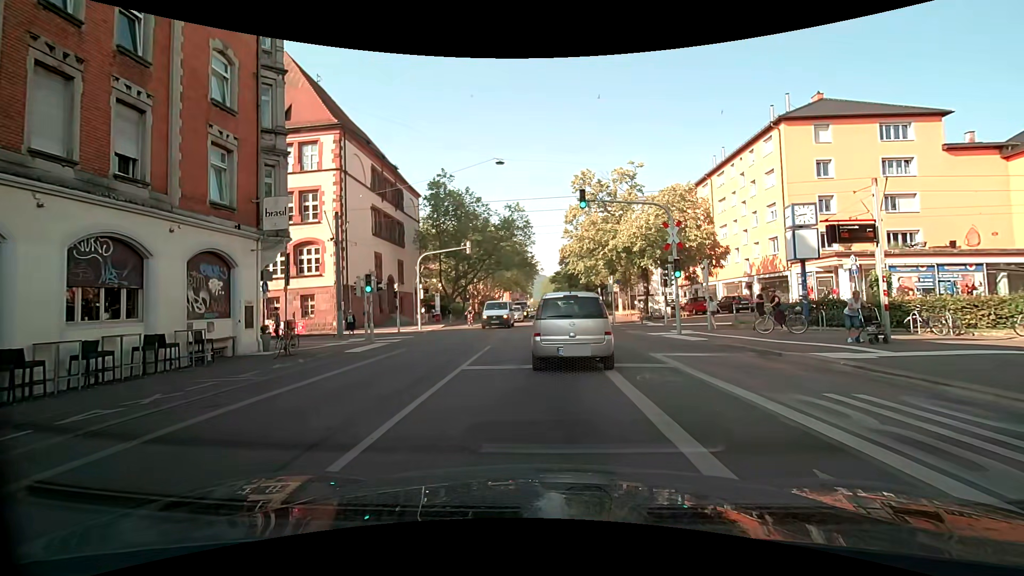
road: secondary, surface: asphalt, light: Day
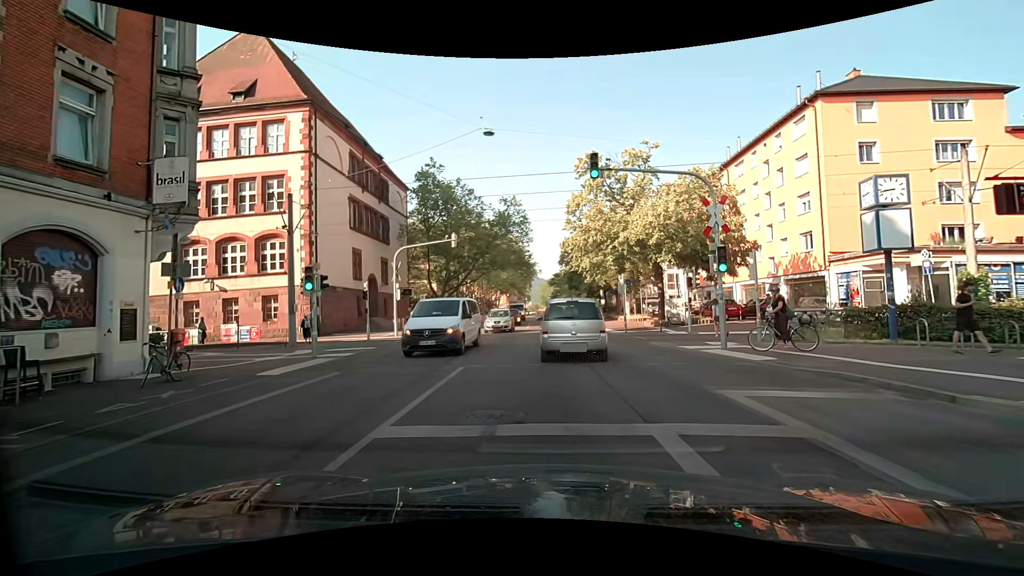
(0.0, +5.6) m; +1°
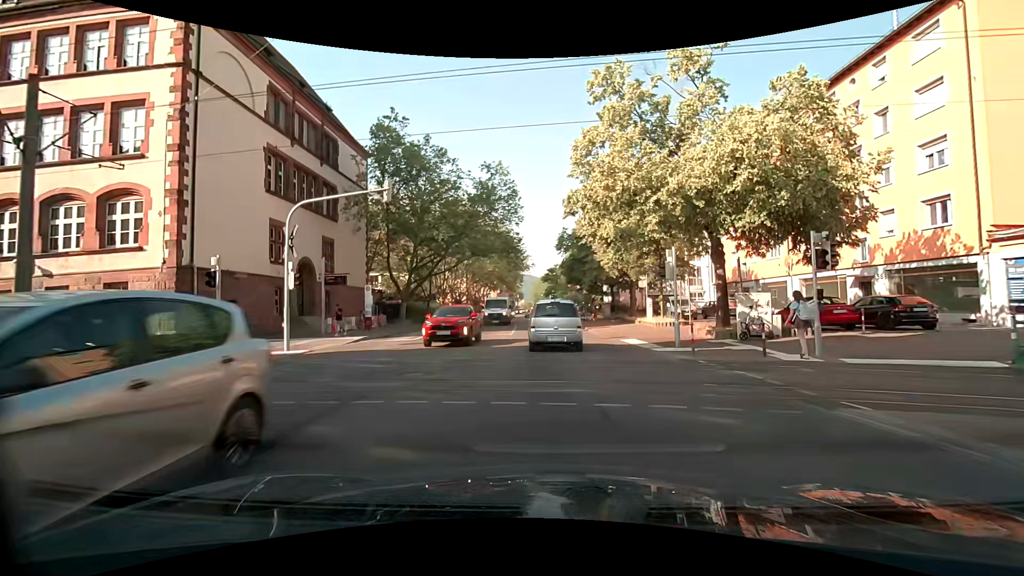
(-0.1, +12.7) m; 0°
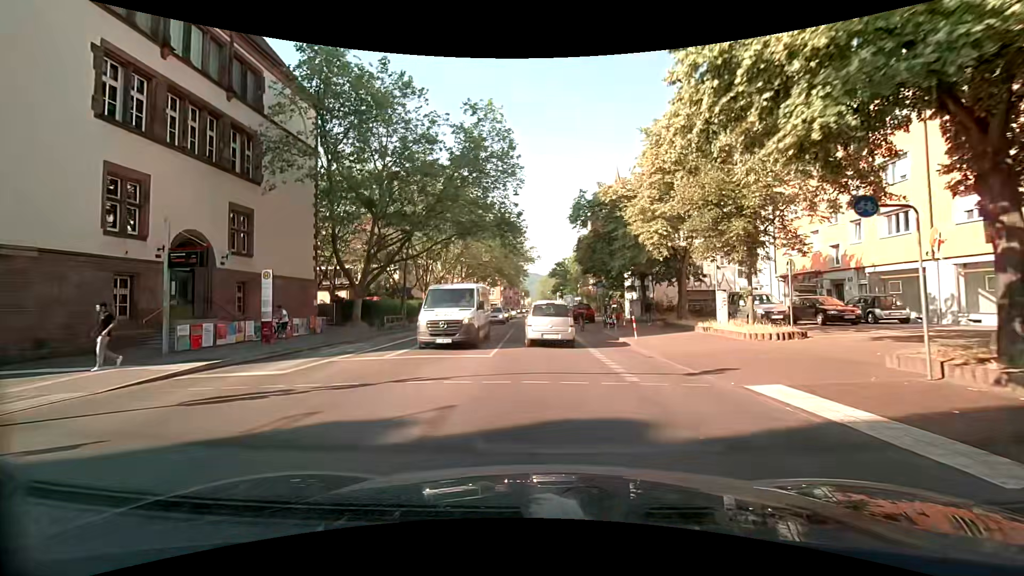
(0.0, +12.9) m; 0°
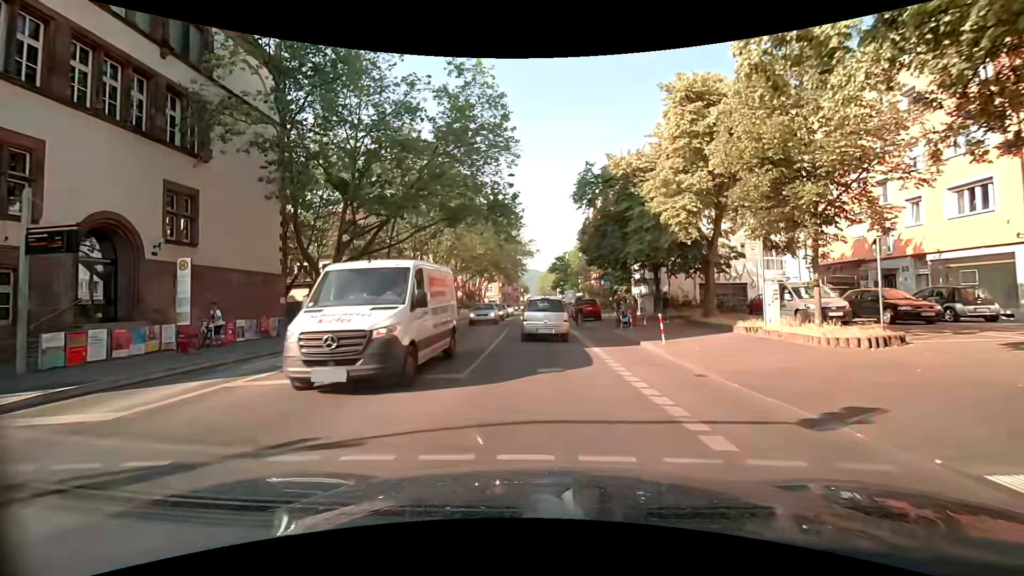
(0.0, +4.7) m; 0°
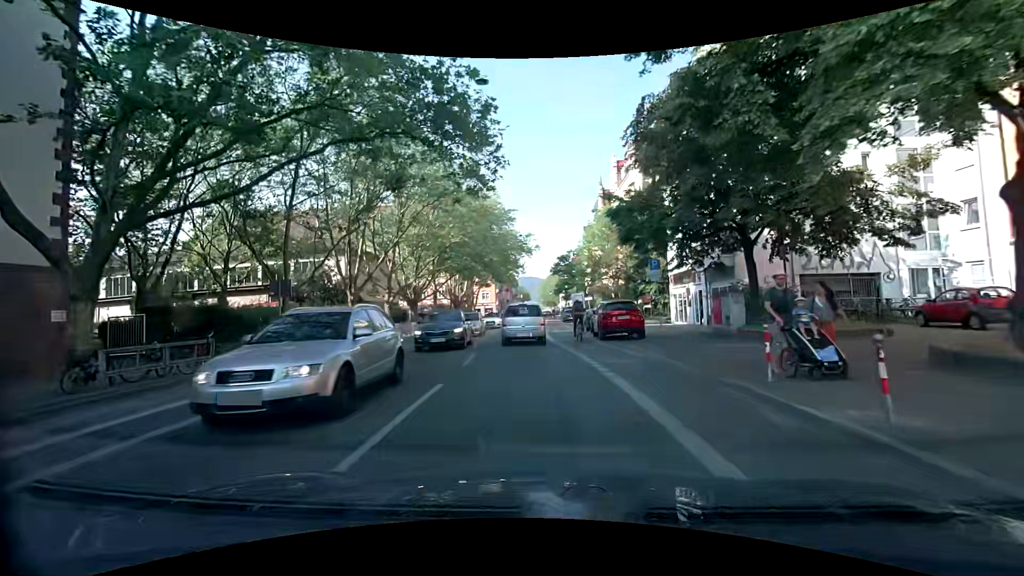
(+0.1, +15.5) m; 0°
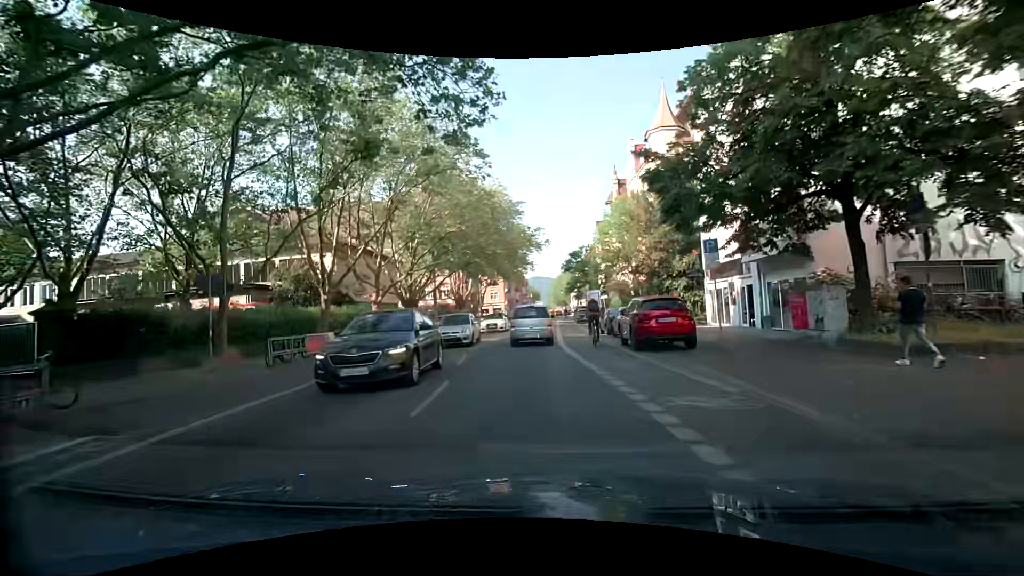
(-0.1, +5.5) m; -1°
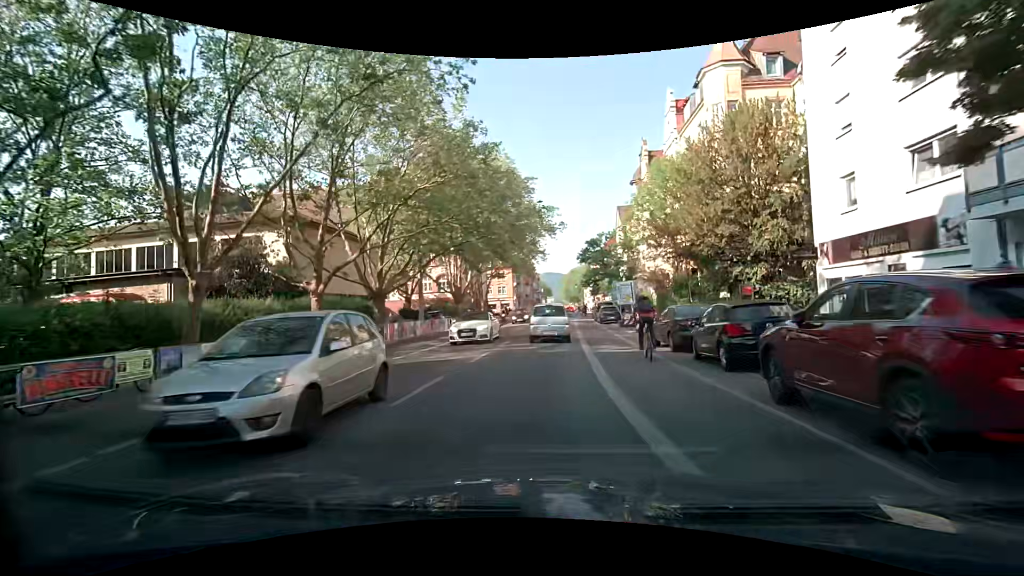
(-0.1, +11.2) m; -1°
(0, +10) (0, +20) (0, +30) (0, +40) (+1, +50) (+1, +60) (+2, +70) (+4, +80) (+4, +90) (+4, +100) m
